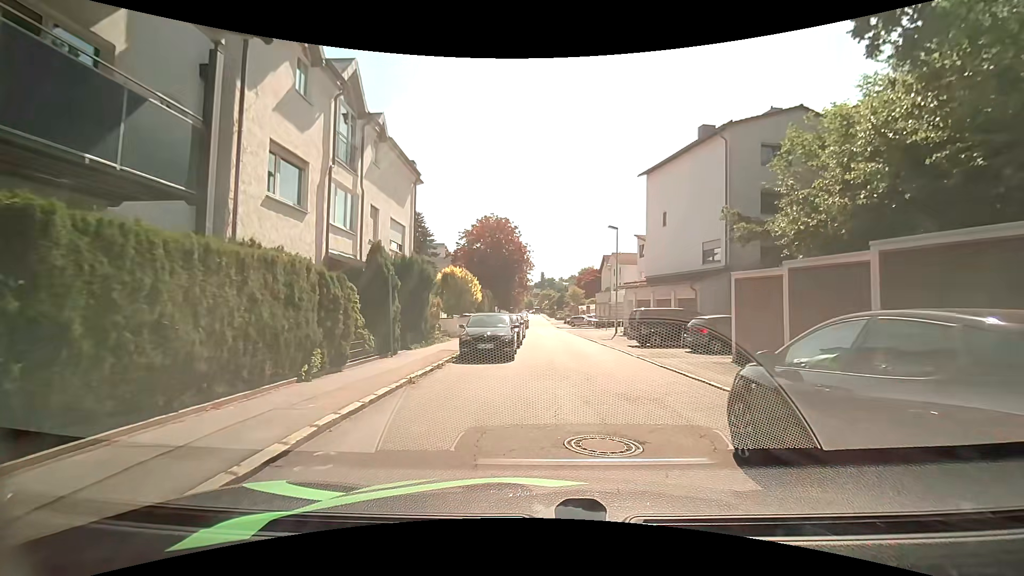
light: Day
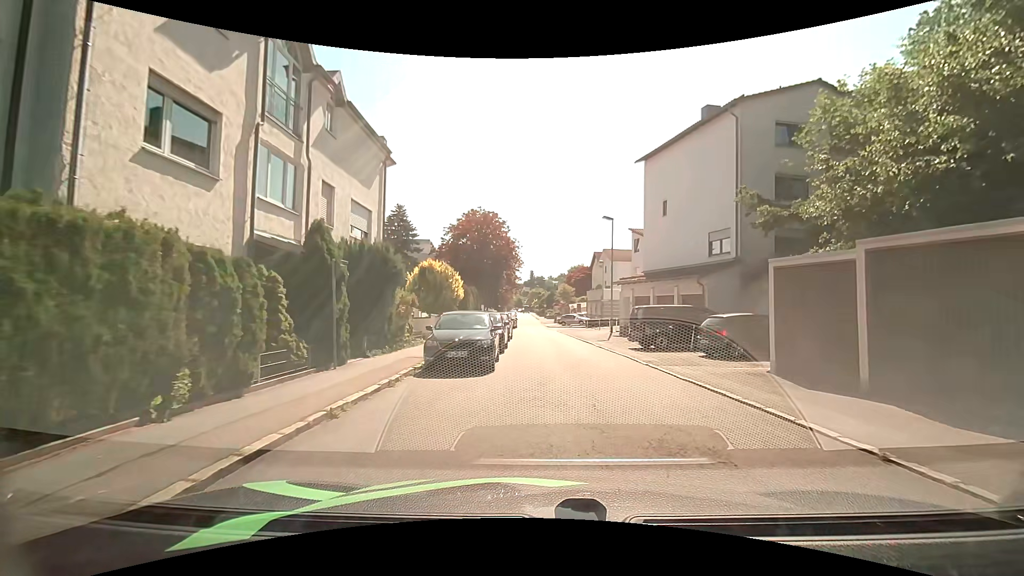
(0.0, +3.3) m; +2°
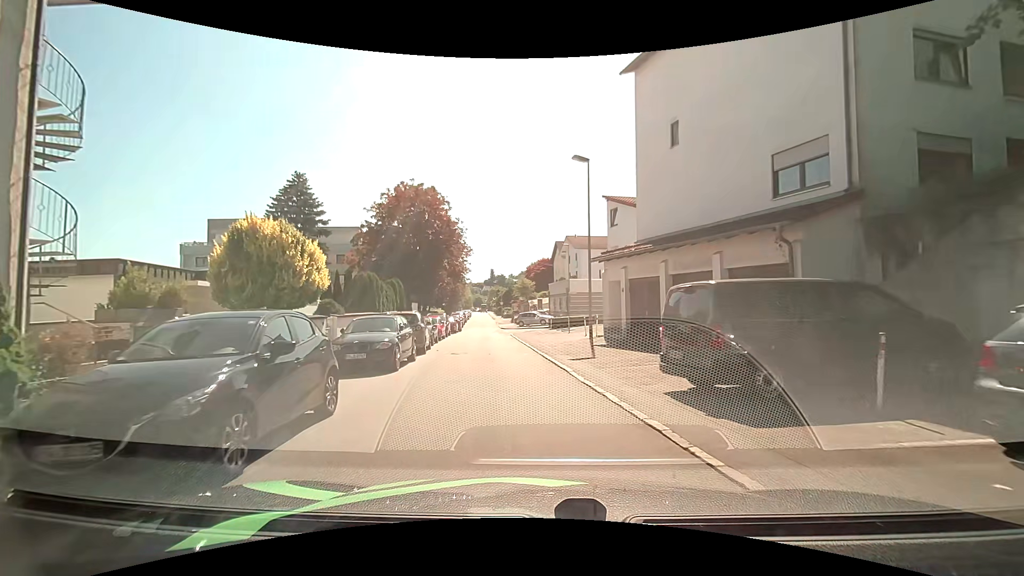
(+0.8, +13.4) m; +3°
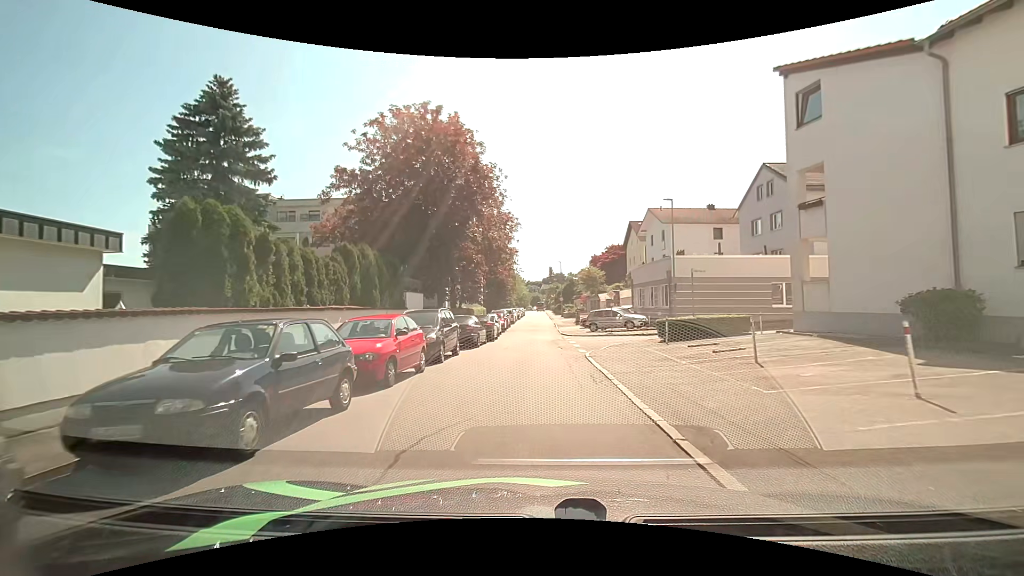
(-0.9, +19.1) m; -5°
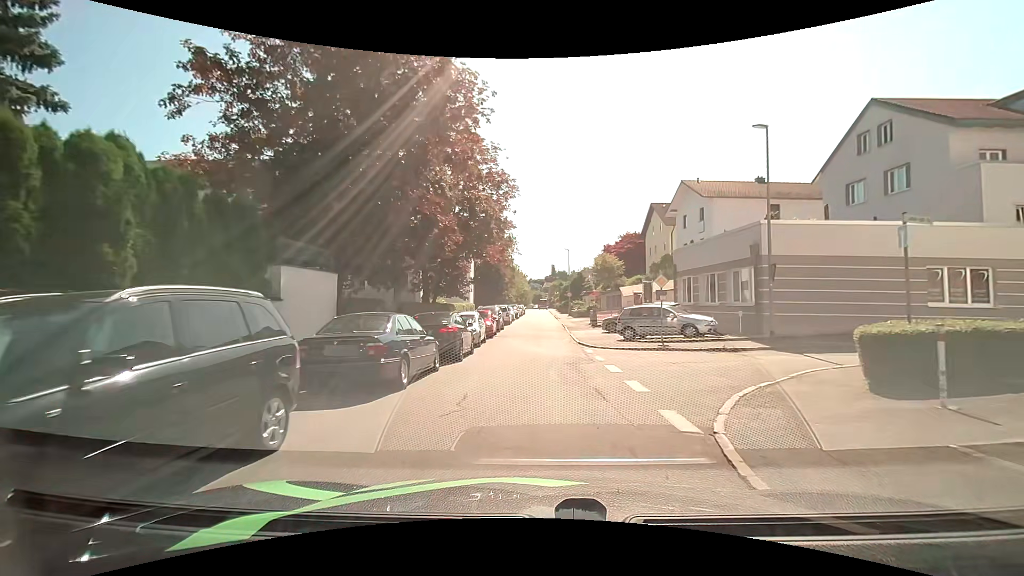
(-0.1, +12.5) m; 0°
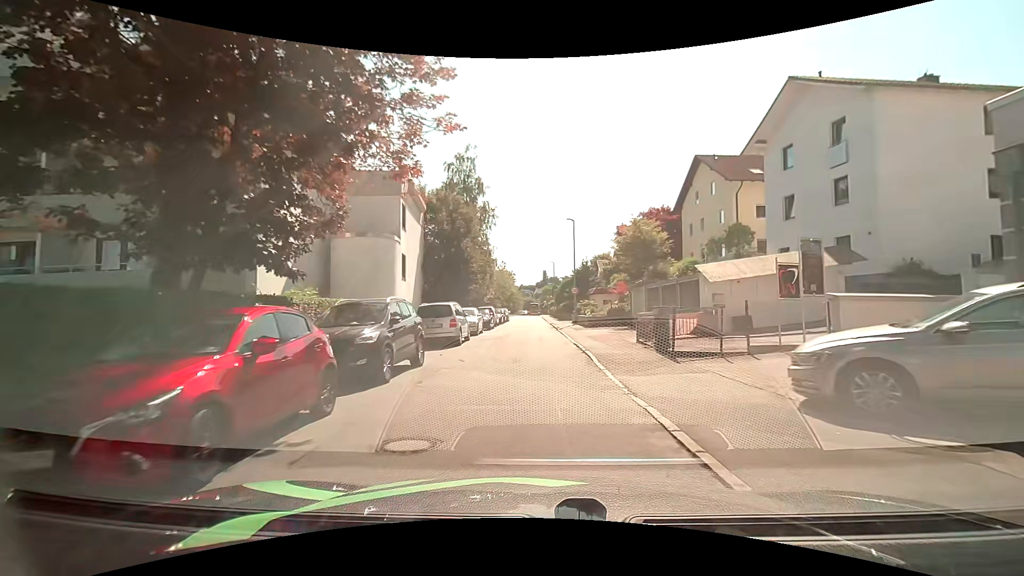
(+0.3, +22.5) m; +2°
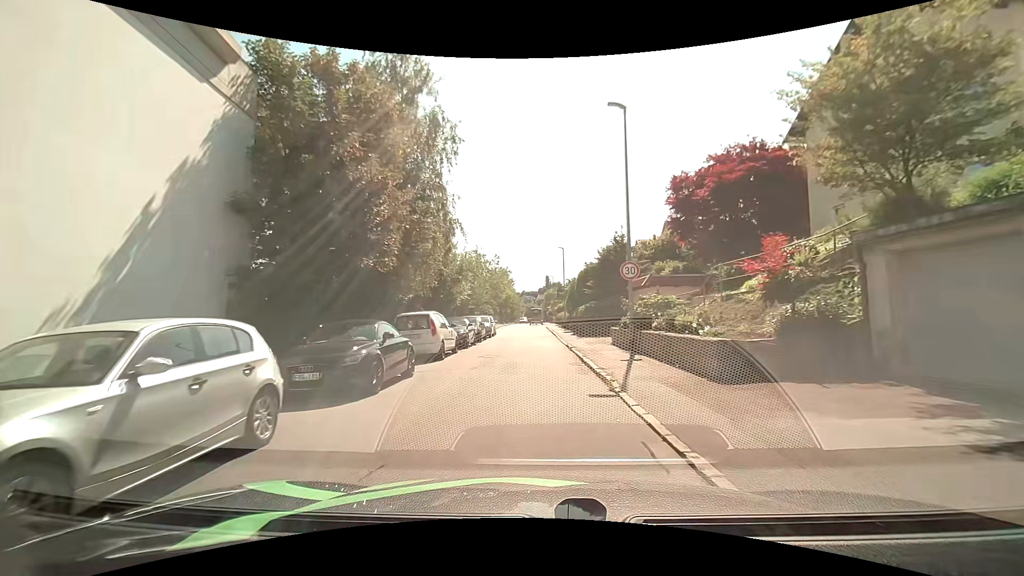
(-0.3, +22.5) m; -1°
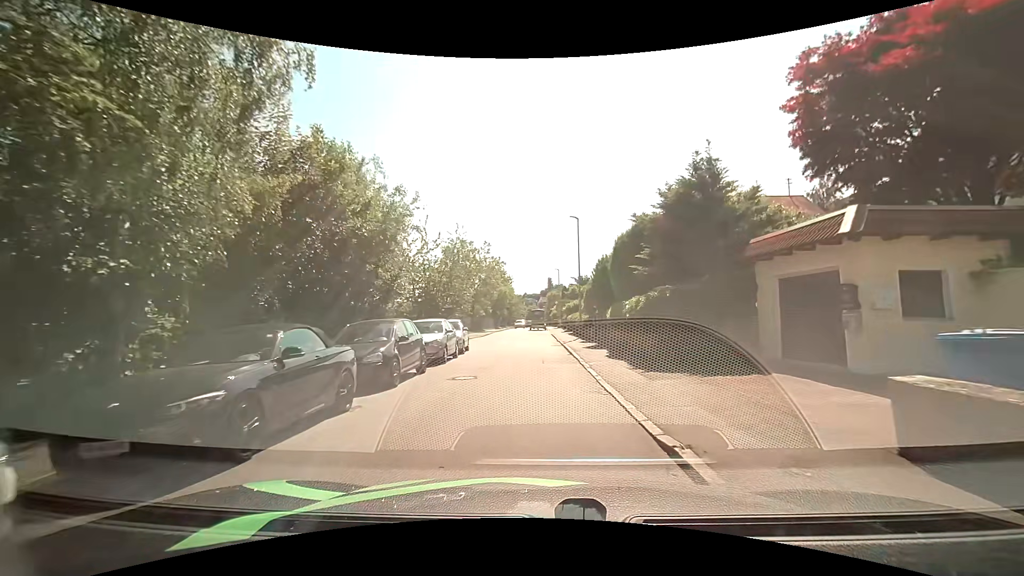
(0.0, +16.5) m; +1°
(0, +10) (0, +20) (0, +30) (-1, +40) (-1, +50) (-3, +60) (-3, +70) (-3, +80) (-3, +90) (-4, +100) m
